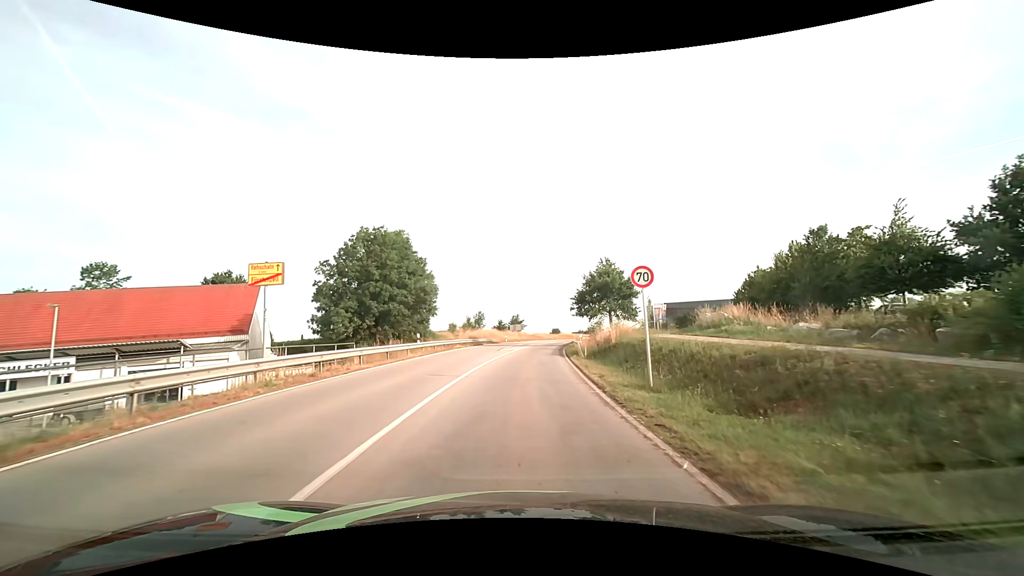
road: secondary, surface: asphalt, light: Day
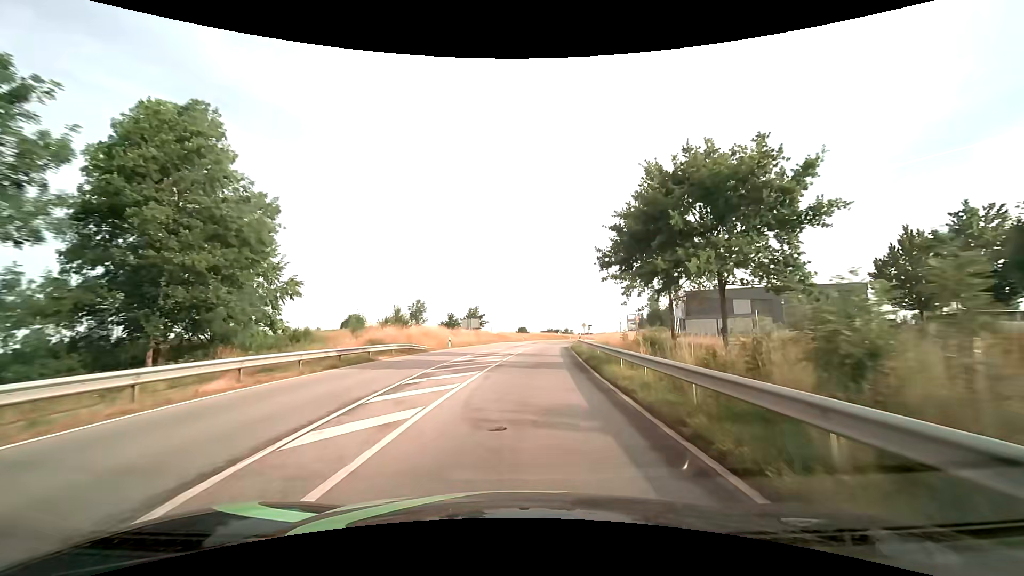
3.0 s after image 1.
(+1.0, +34.7) m; +4°
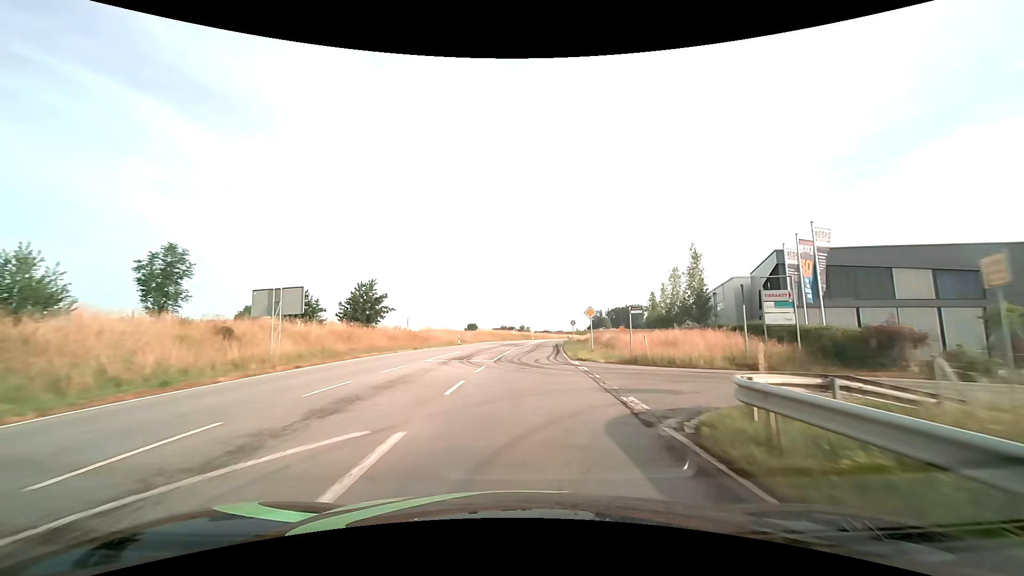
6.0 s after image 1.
(+2.3, +43.6) m; +6°
(0, +10) (0, +20) (+1, +30) (+1, +40) (+2, +50) (+3, +60) (+4, +70) (+6, +80) (+7, +90) (+9, +99) m
